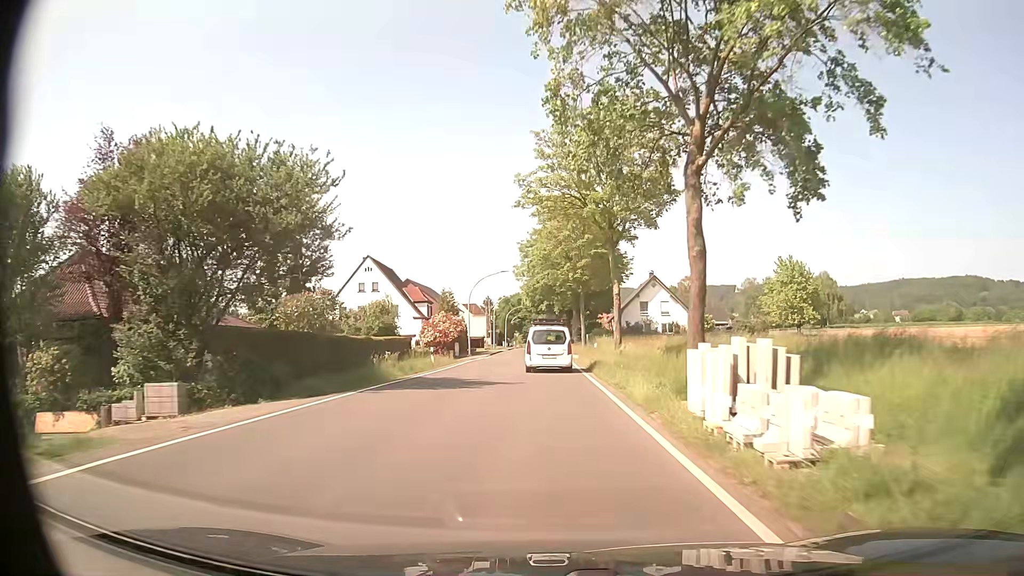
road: tertiary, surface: asphalt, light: Day
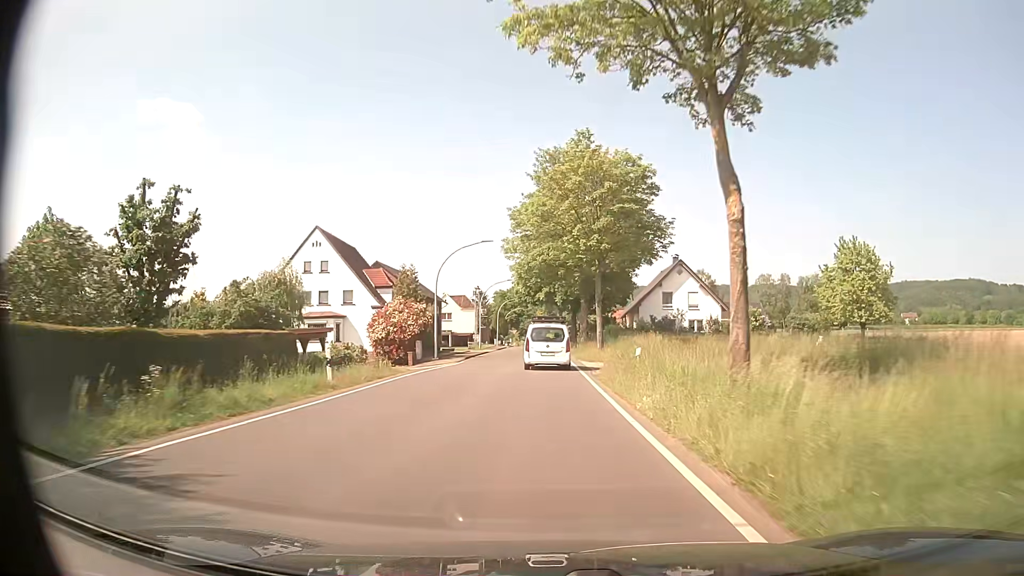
(-0.1, +17.8) m; +1°
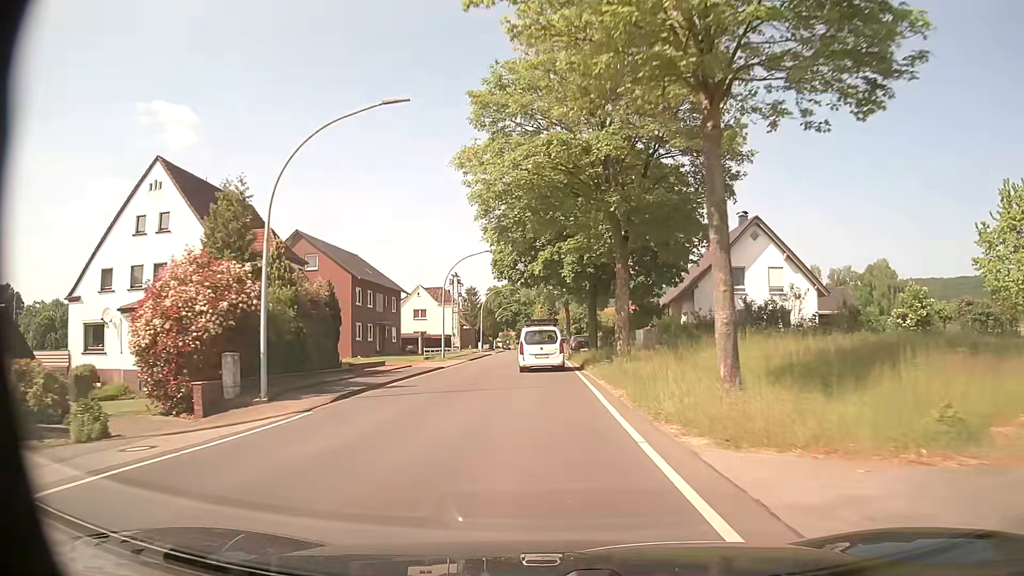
(-0.2, +26.7) m; -1°
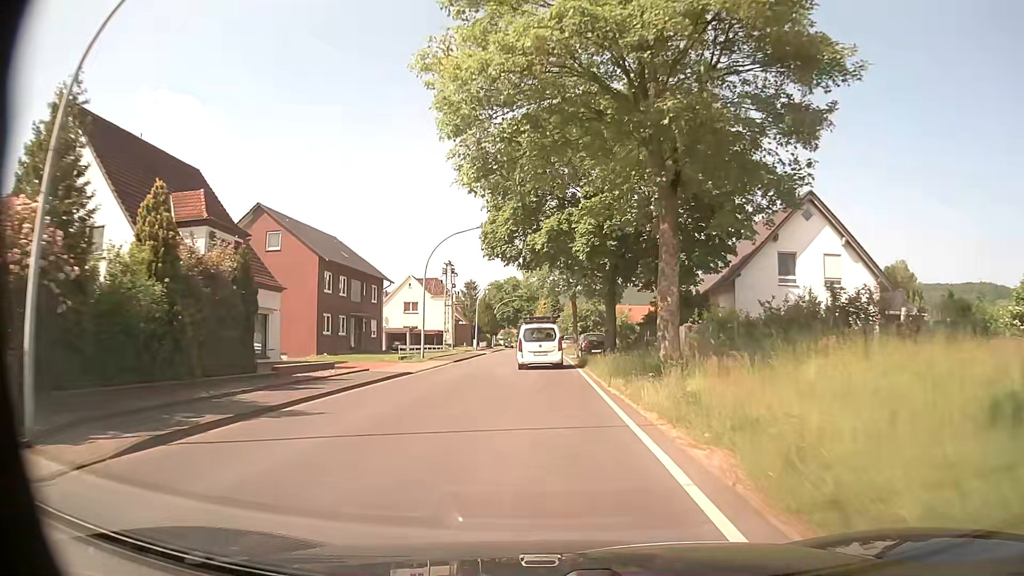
(0.0, +9.0) m; -1°
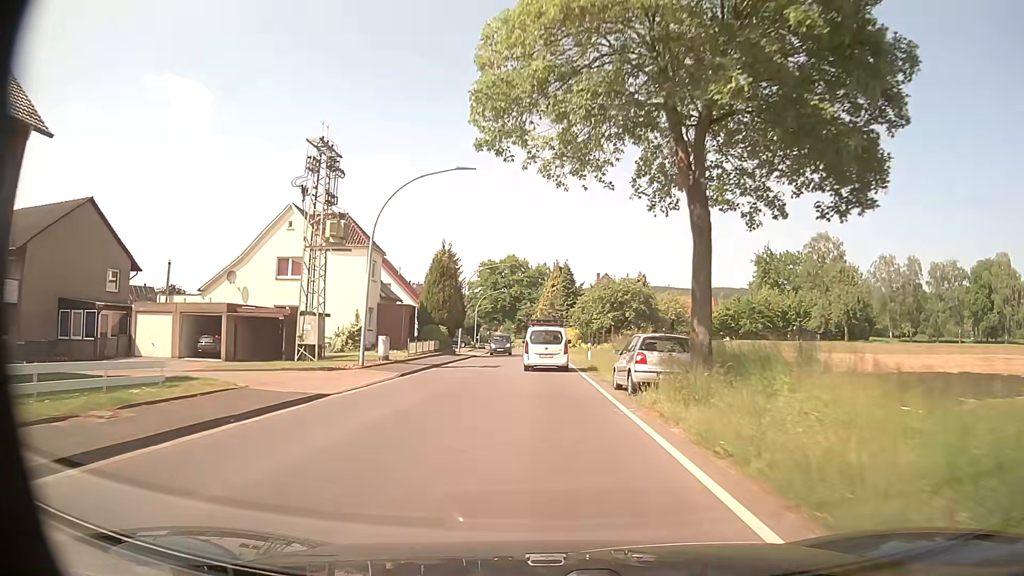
(0.0, +45.4) m; 0°
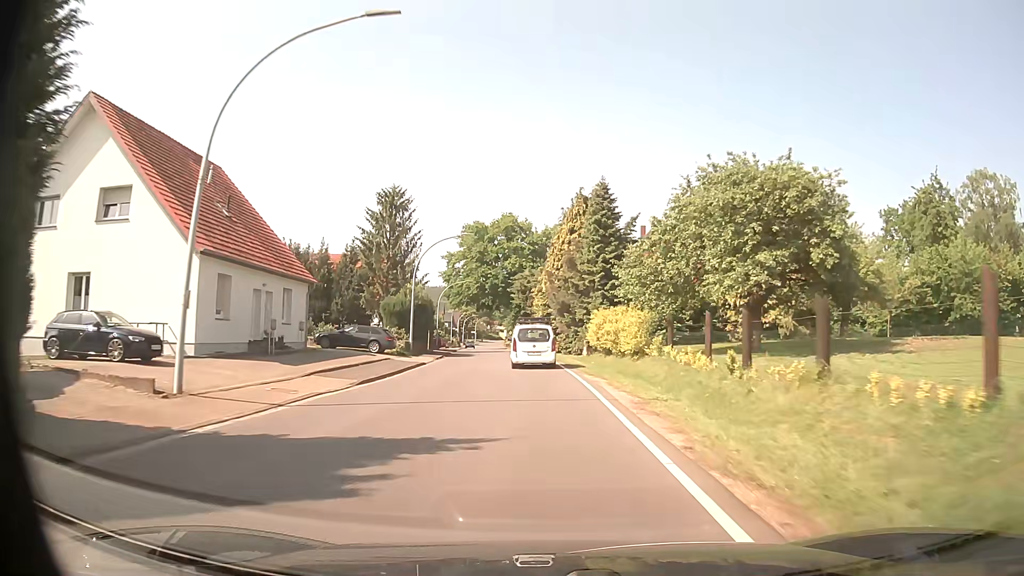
(-0.1, +45.2) m; -1°
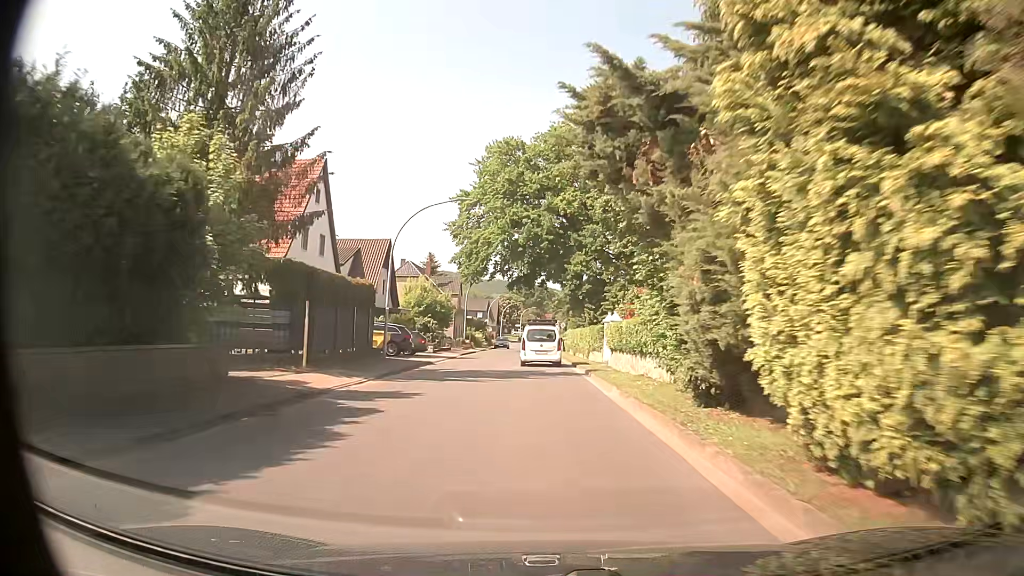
(-2.0, +43.0) m; -5°
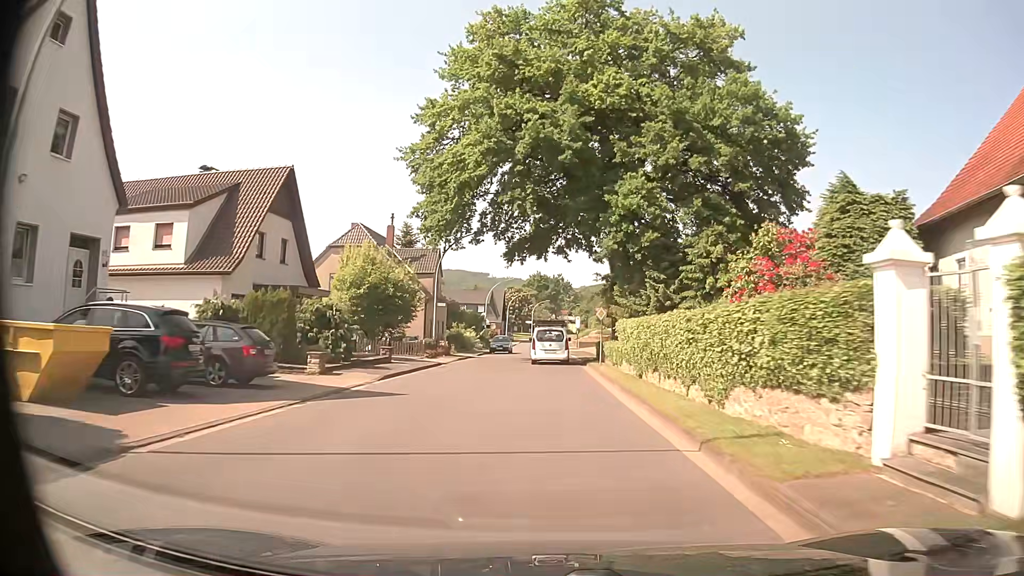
(-0.5, +25.1) m; -2°
(0, +10) (0, +20) (0, +30) (0, +40) (+1, +50) (+1, +60) (+1, +70) (+1, +80) (+1, +90) (+2, +100) m
